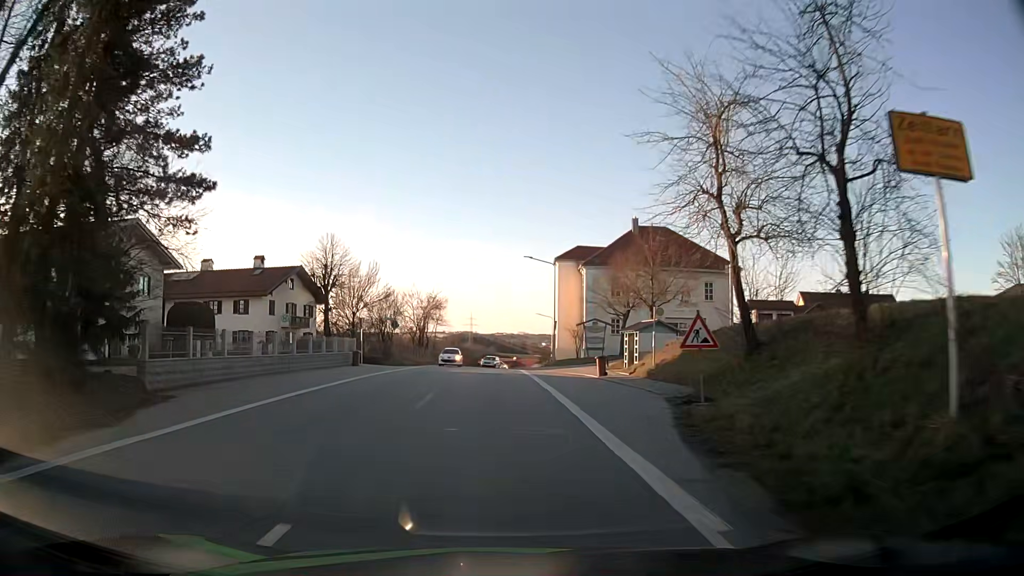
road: secondary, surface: asphalt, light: Day
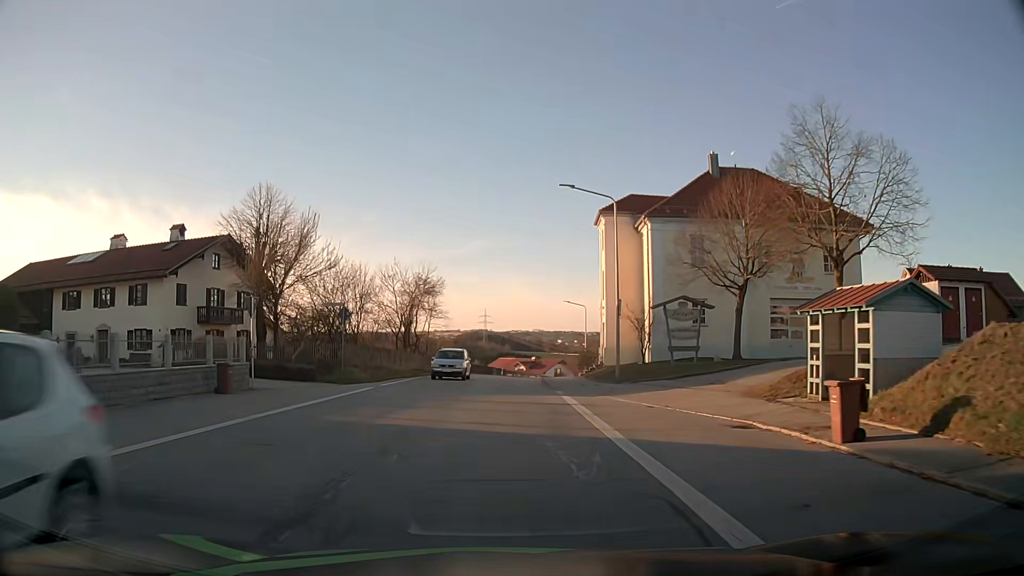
(-0.3, +21.5) m; -1°
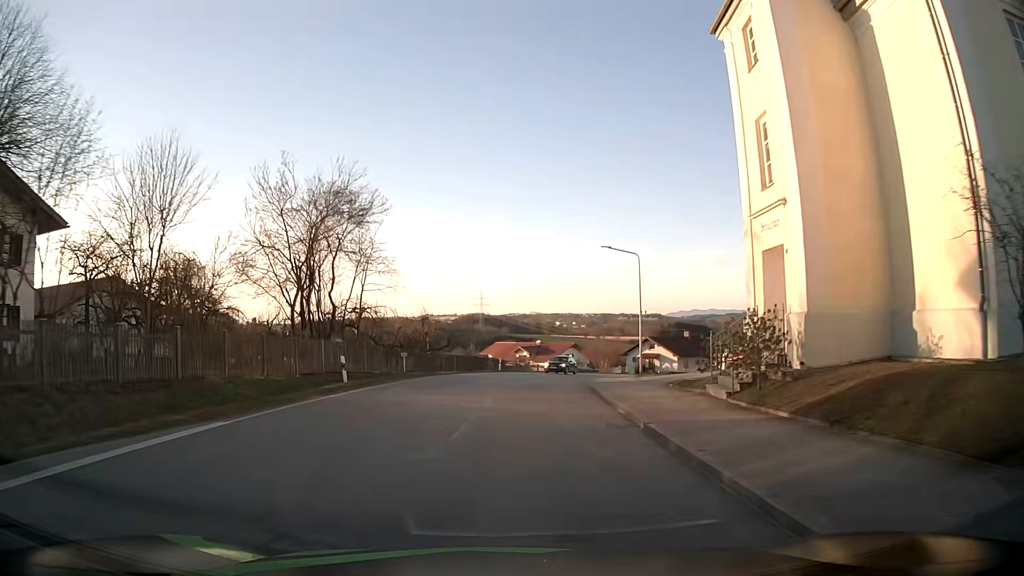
(-0.1, +27.7) m; 0°
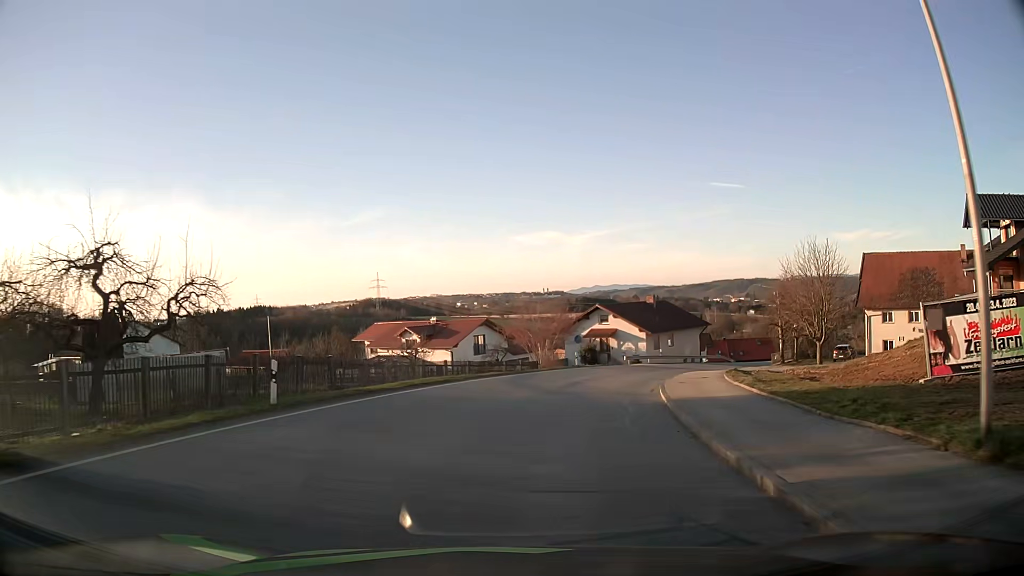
(+2.0, +34.4) m; +8°
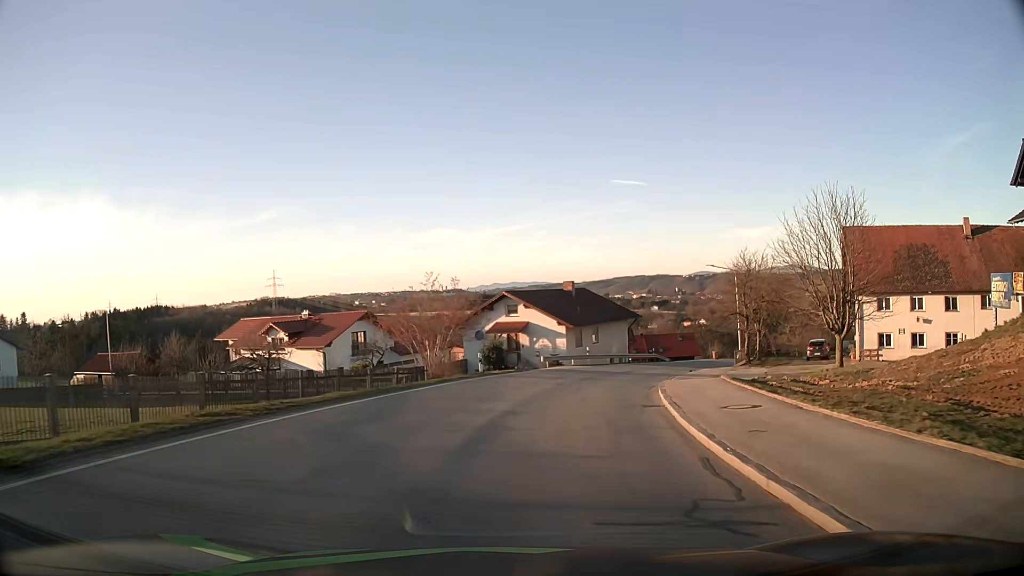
(+1.0, +13.6) m; +8°
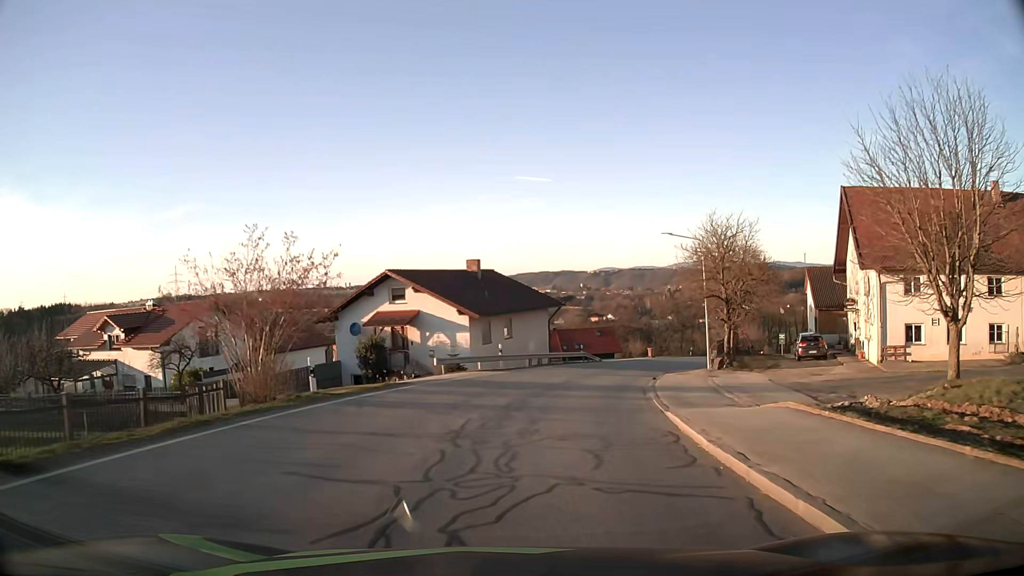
(+1.0, +13.5) m; +8°
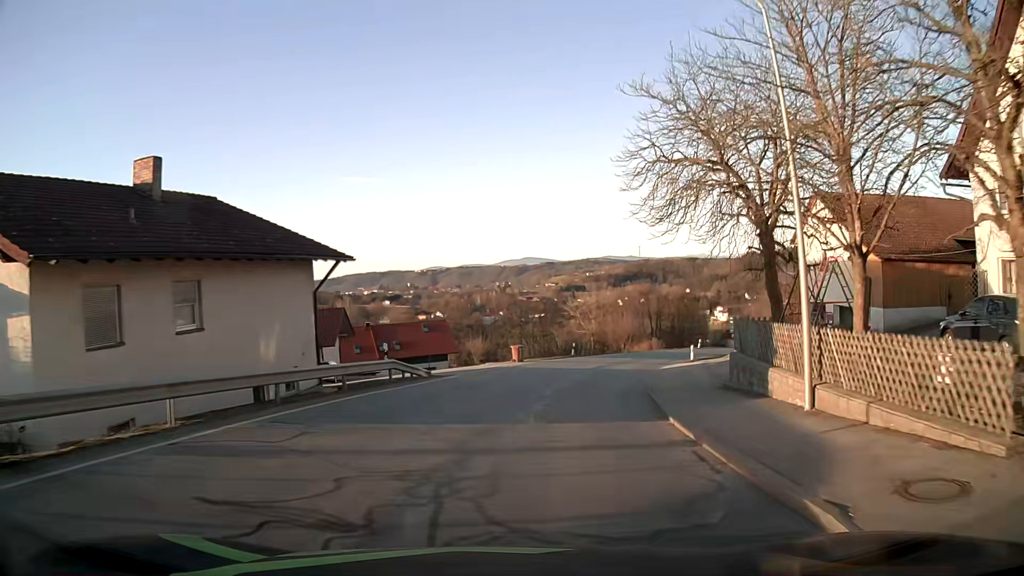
(+3.5, +27.2) m; +14°
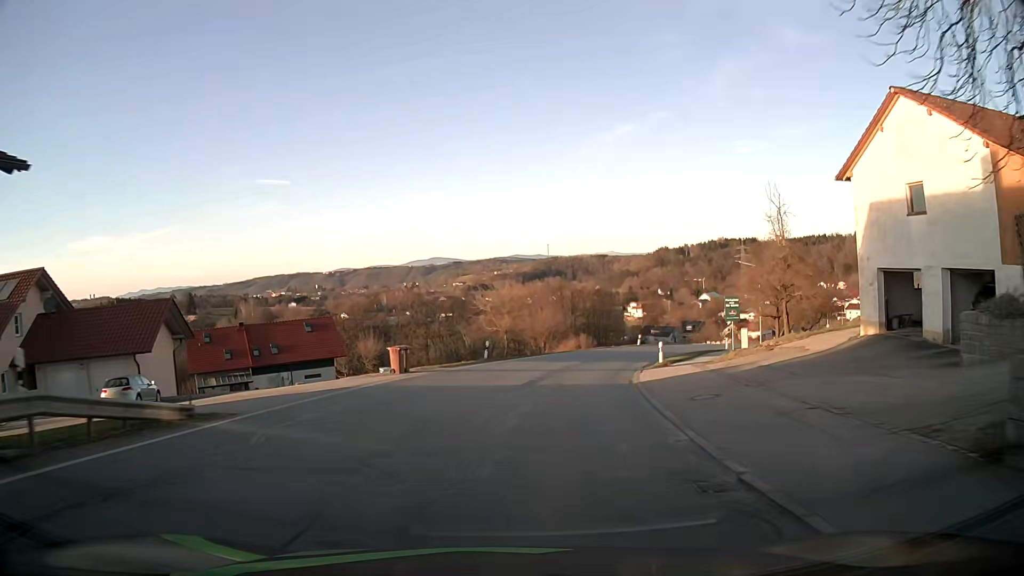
(+0.9, +14.2) m; +7°
(0, +10) (+2, +20) (+4, +30) (+7, +39) (+11, +48) (+15, +57) (+21, +66) (+26, +74) (+32, +82) (+38, +90) m
